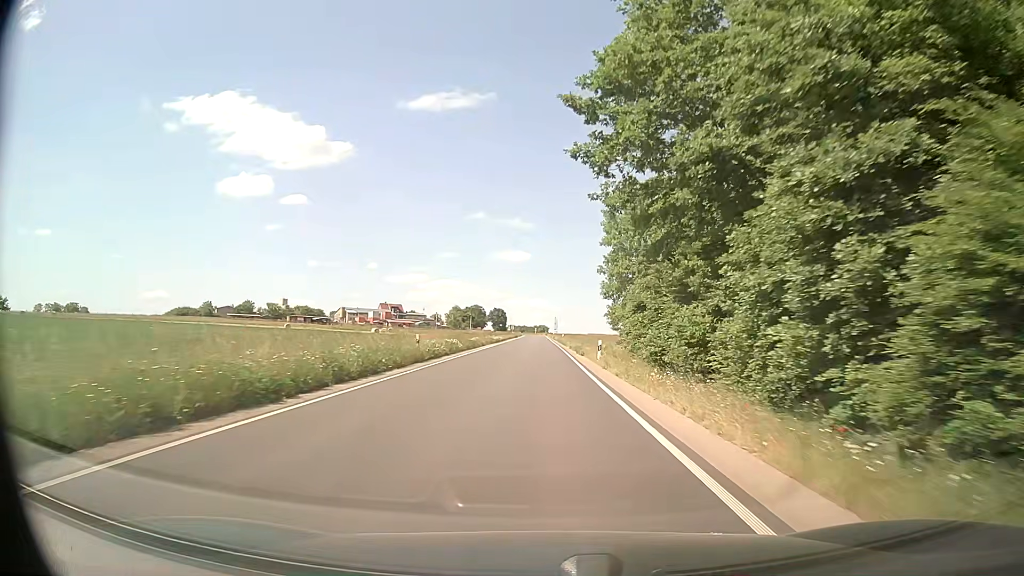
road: secondary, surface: asphalt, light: Day
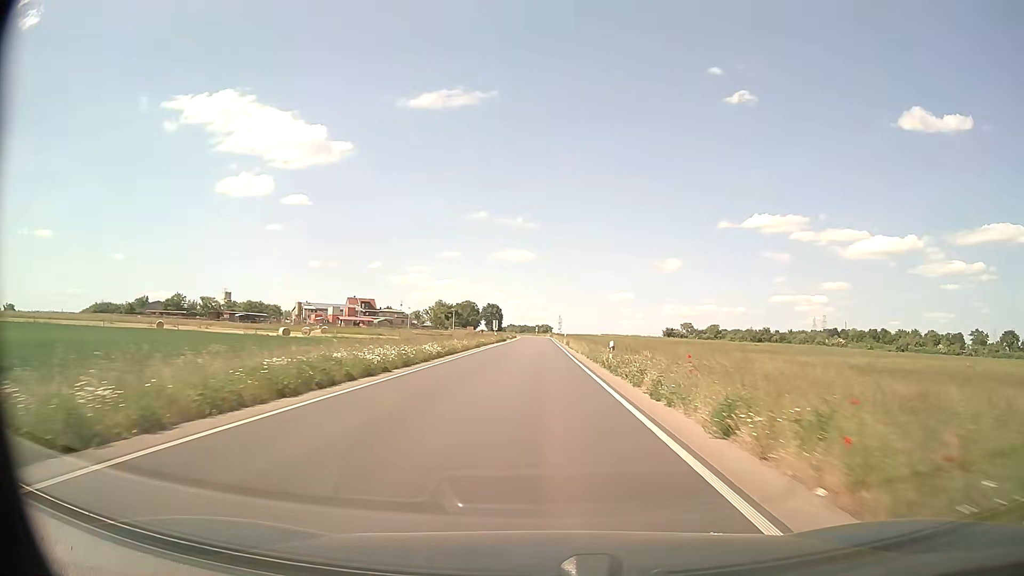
(+0.1, +54.4) m; 0°
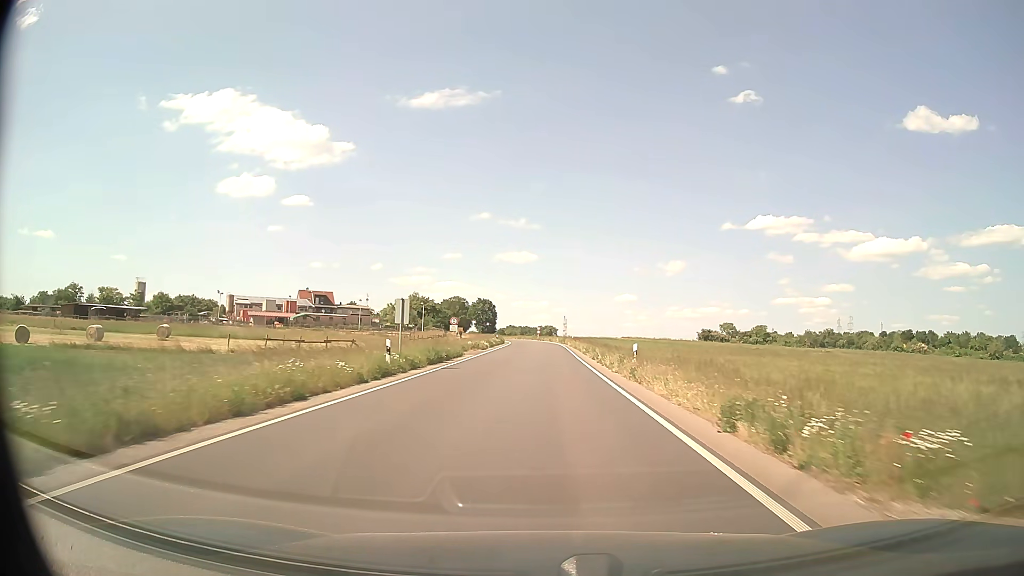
(-0.4, +54.6) m; 0°
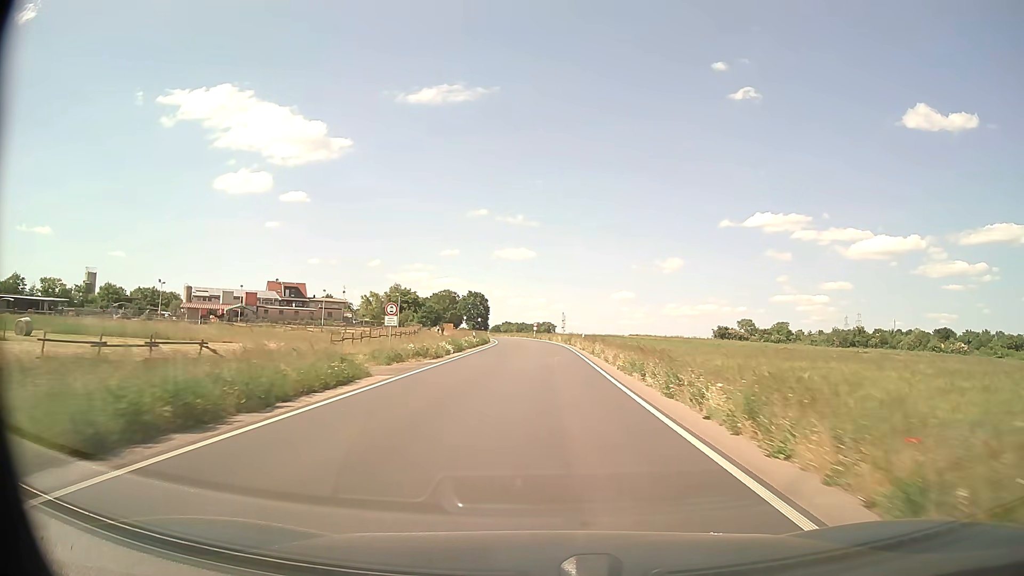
(+0.1, +21.8) m; 0°
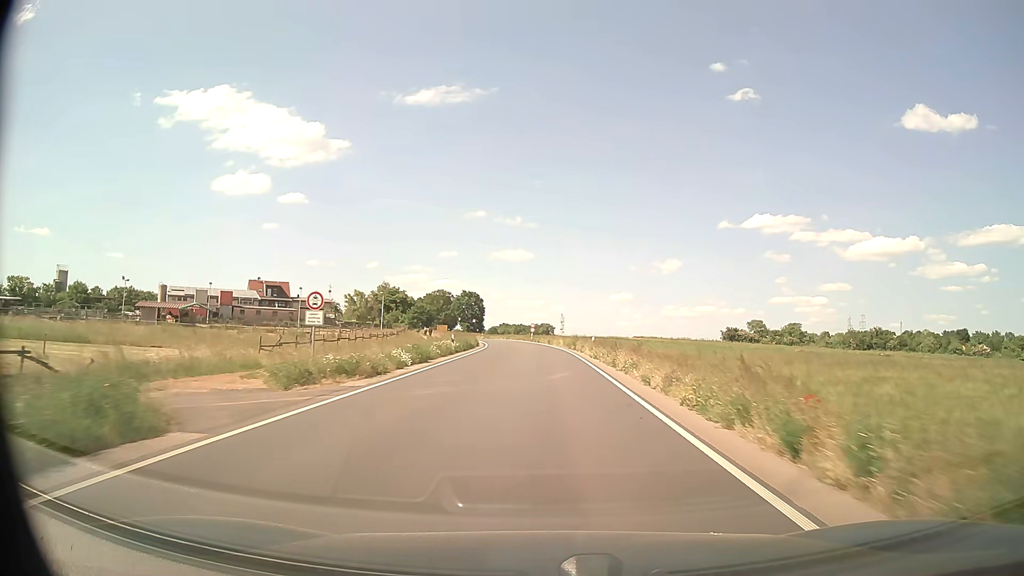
(0.0, +10.9) m; 0°
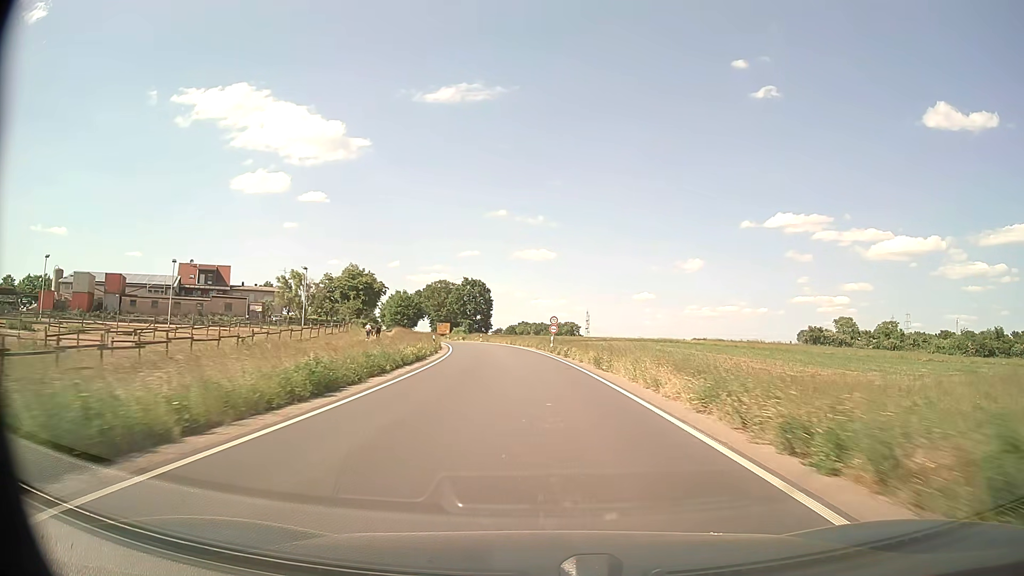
(-0.4, +43.6) m; -2°
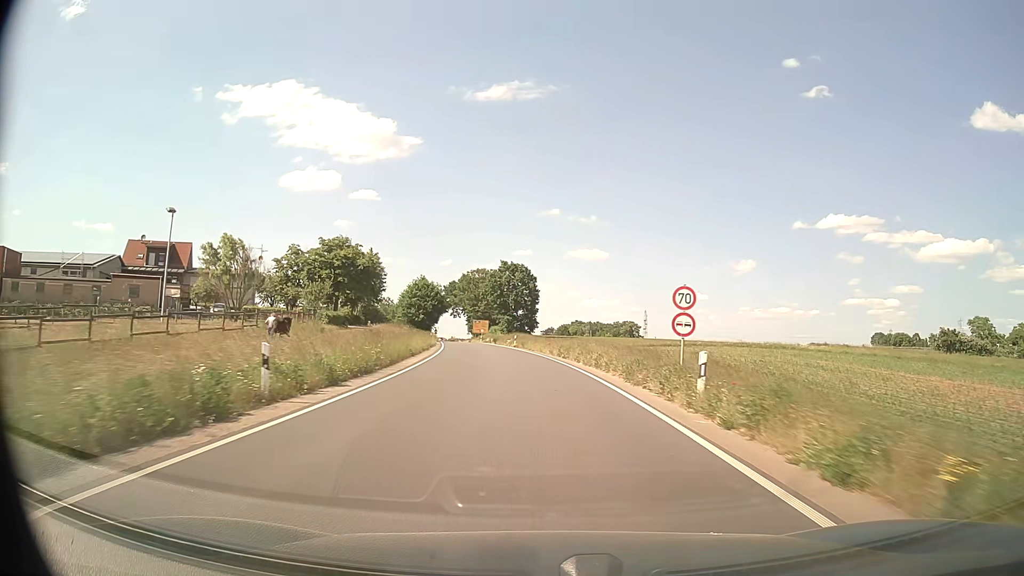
(-1.2, +32.8) m; -4°
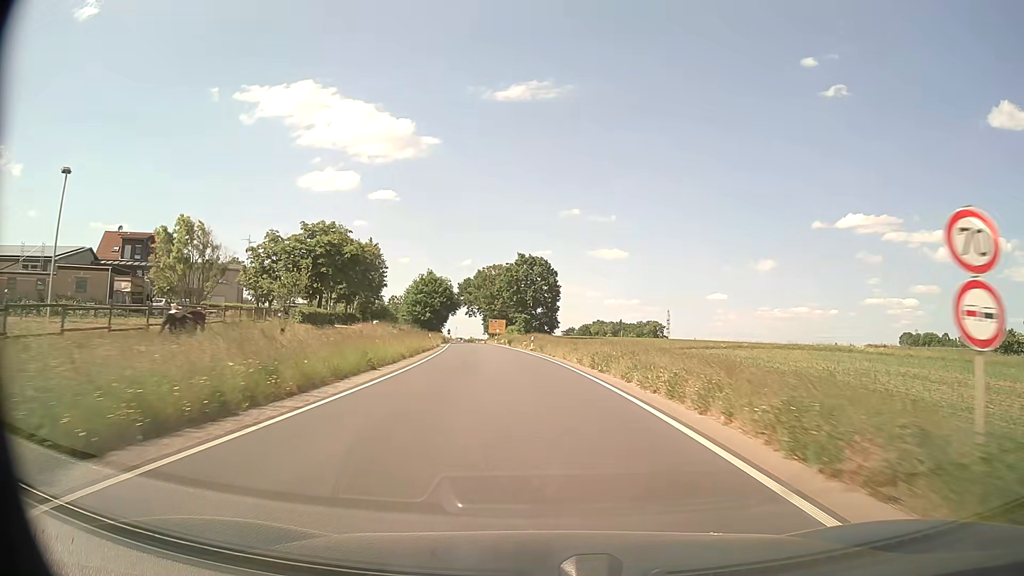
(-0.2, +10.9) m; -2°
(0, +10) (-1, +20) (-1, +30) (-2, +40) (-3, +50) (-4, +60) (-6, +70) (-7, +80) (-8, +90) (-9, +100) m
